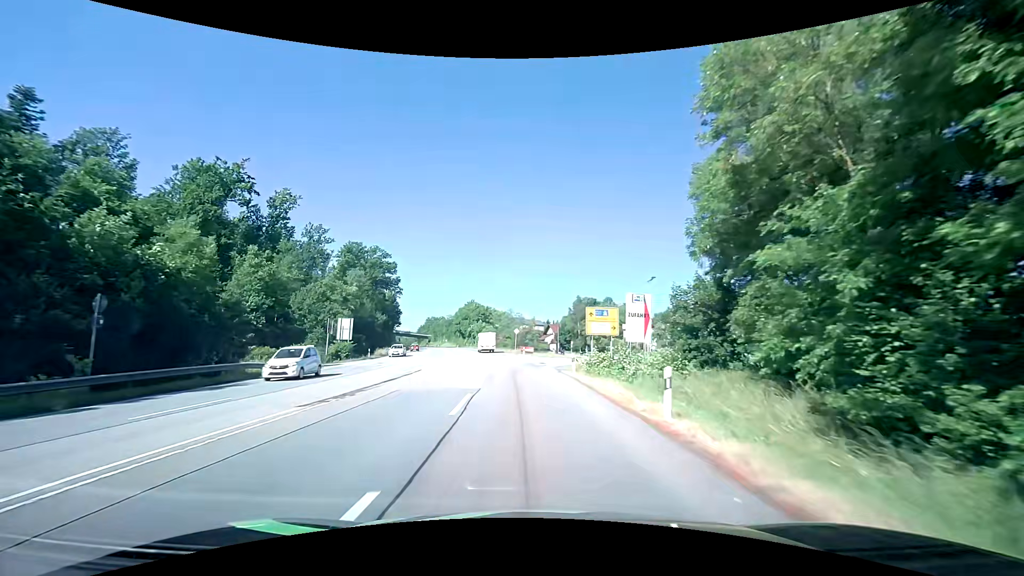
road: secondary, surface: asphalt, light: Day
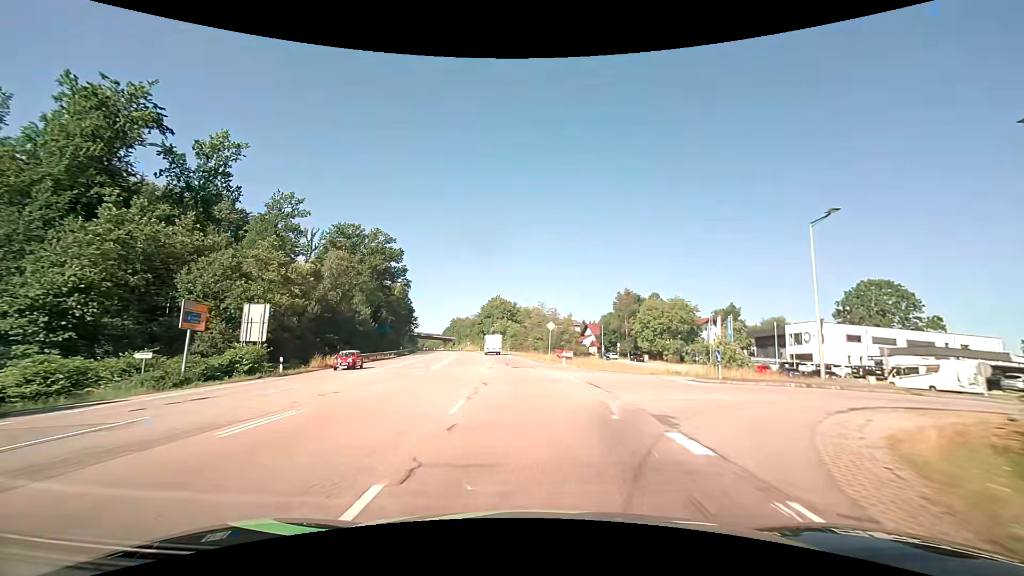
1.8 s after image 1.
(-0.8, +26.4) m; -3°
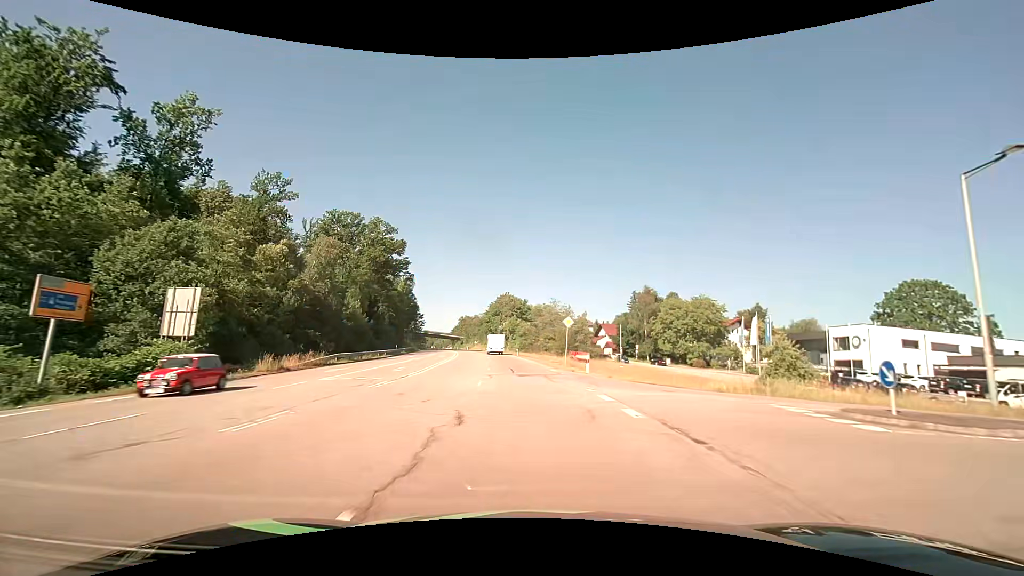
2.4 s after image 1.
(-0.2, +8.8) m; -2°
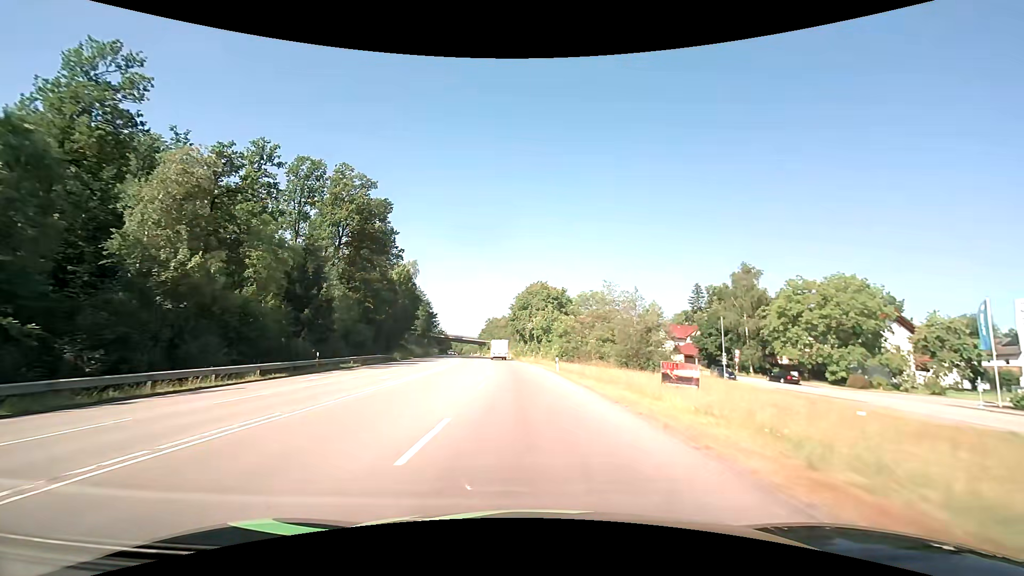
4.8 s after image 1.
(-1.2, +35.1) m; -4°
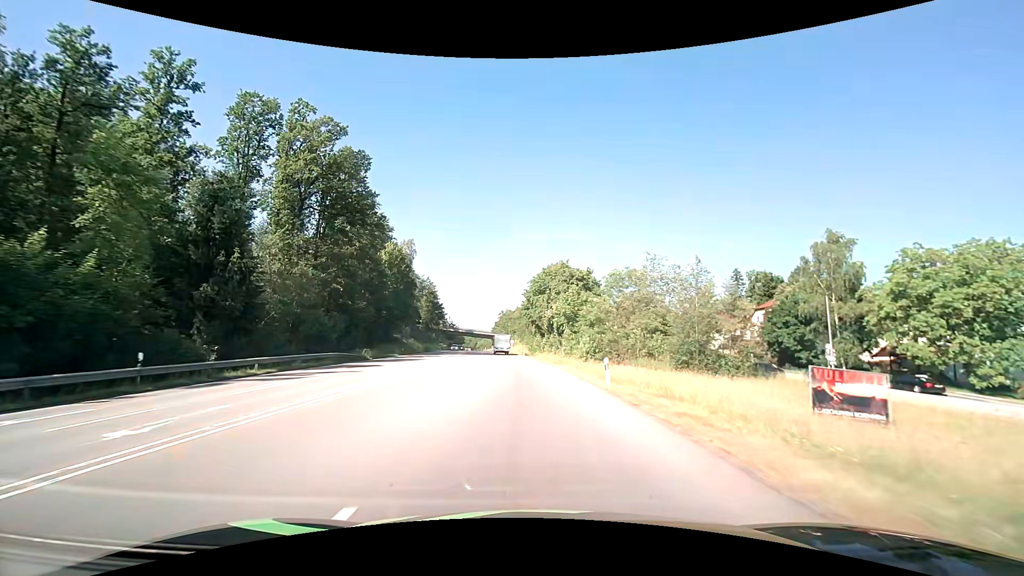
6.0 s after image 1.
(-0.2, +17.6) m; -1°
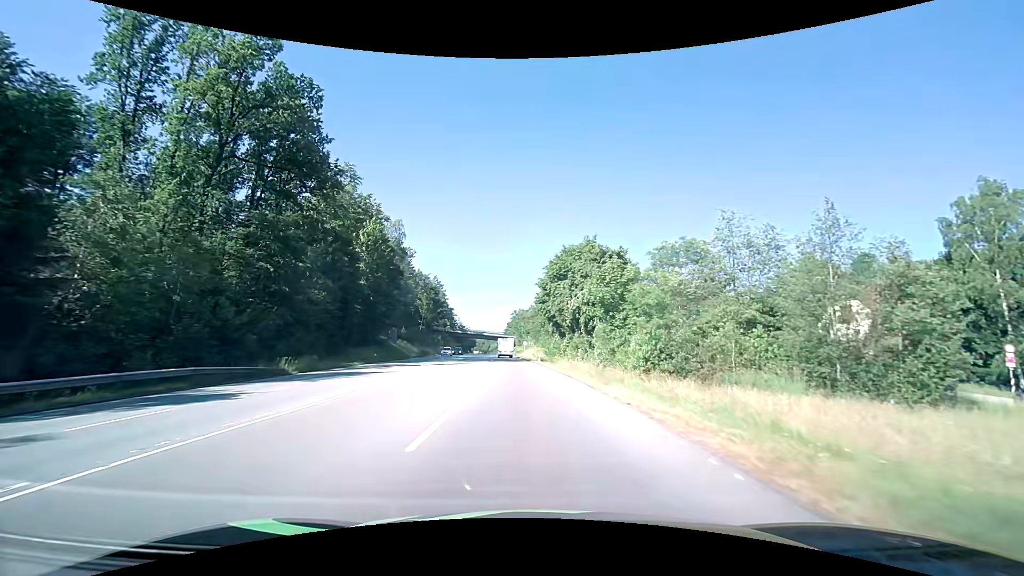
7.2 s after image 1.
(-0.3, +17.7) m; -2°
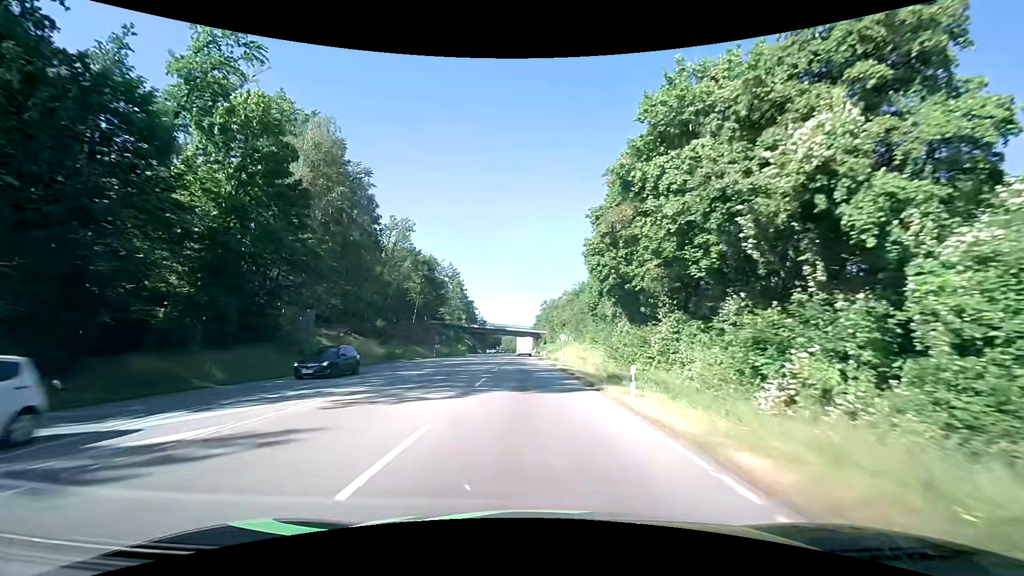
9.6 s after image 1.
(-1.2, +35.9) m; -3°
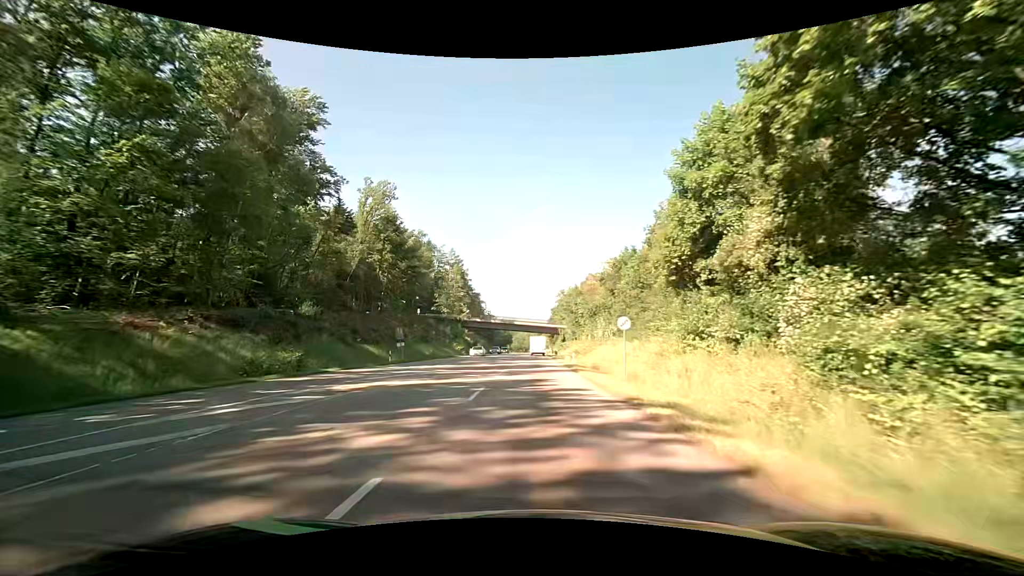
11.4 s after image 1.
(-1.0, +27.4) m; -3°
